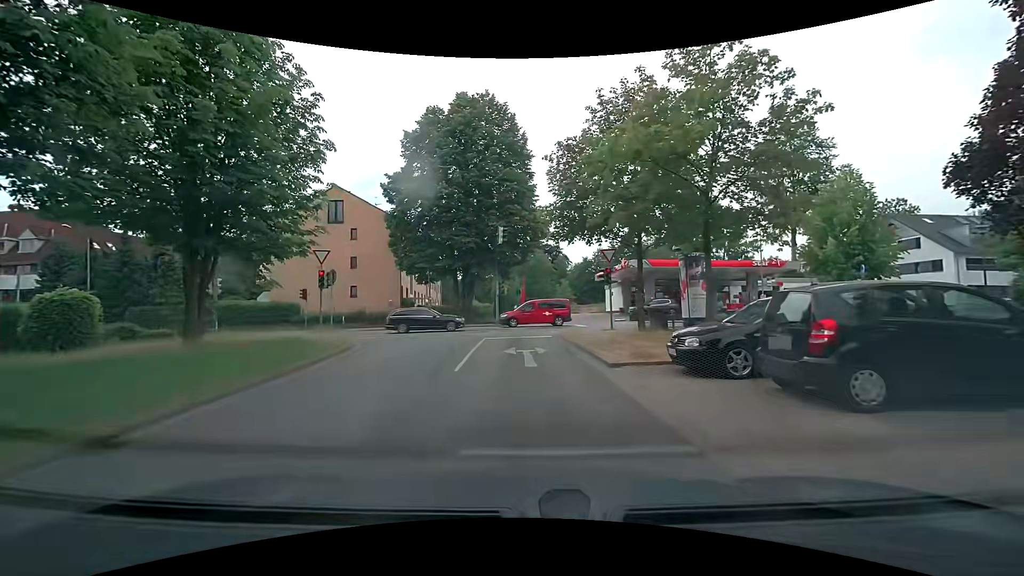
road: residential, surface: asphalt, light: Day
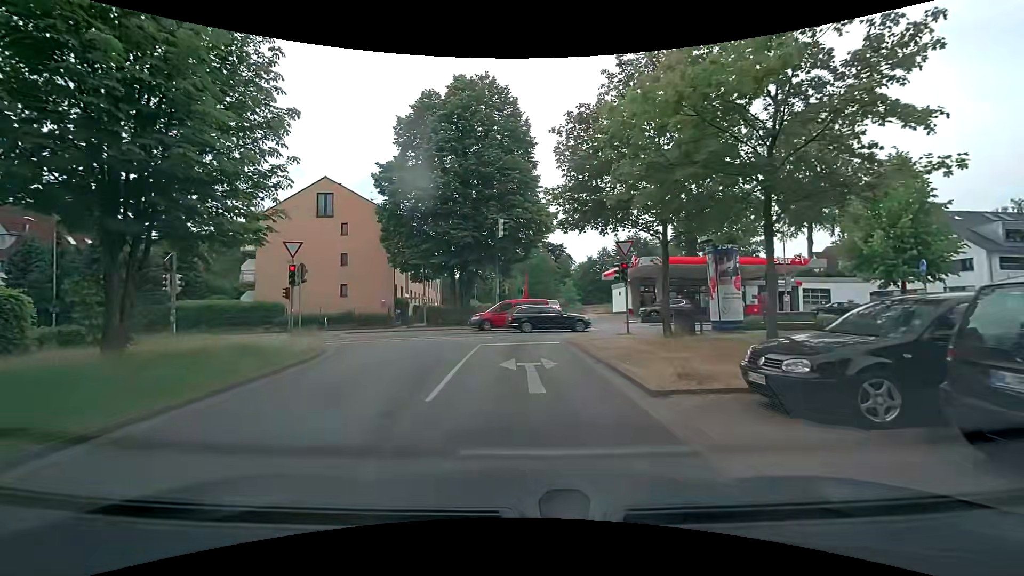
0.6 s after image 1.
(0.0, +3.3) m; +1°
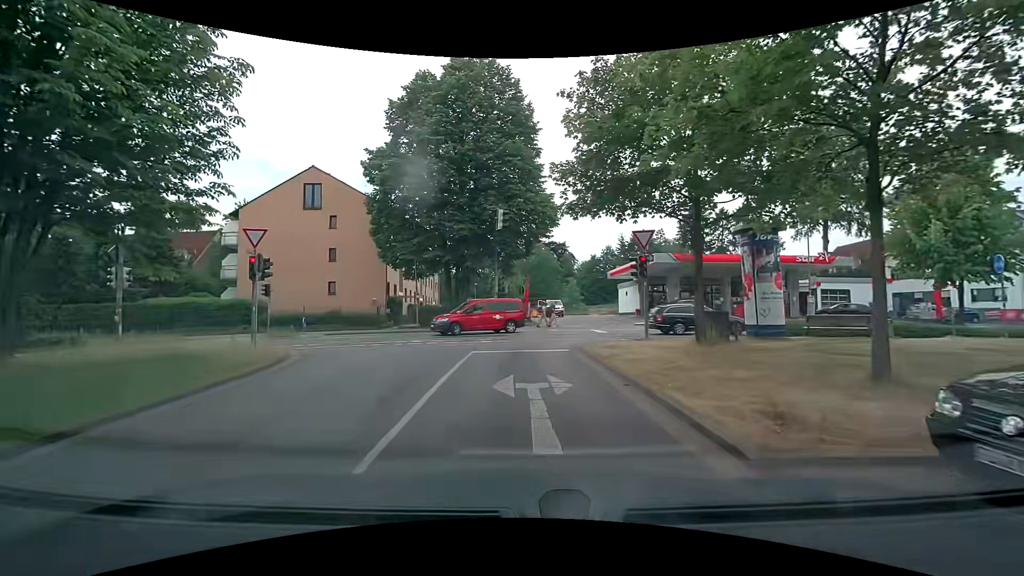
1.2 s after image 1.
(-0.1, +3.0) m; -1°
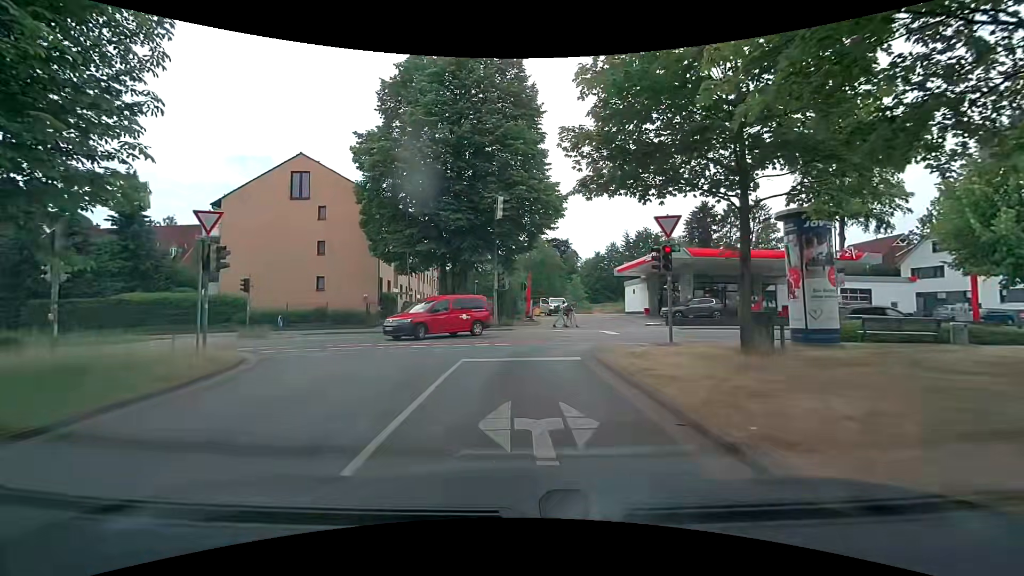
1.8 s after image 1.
(0.0, +2.8) m; 0°
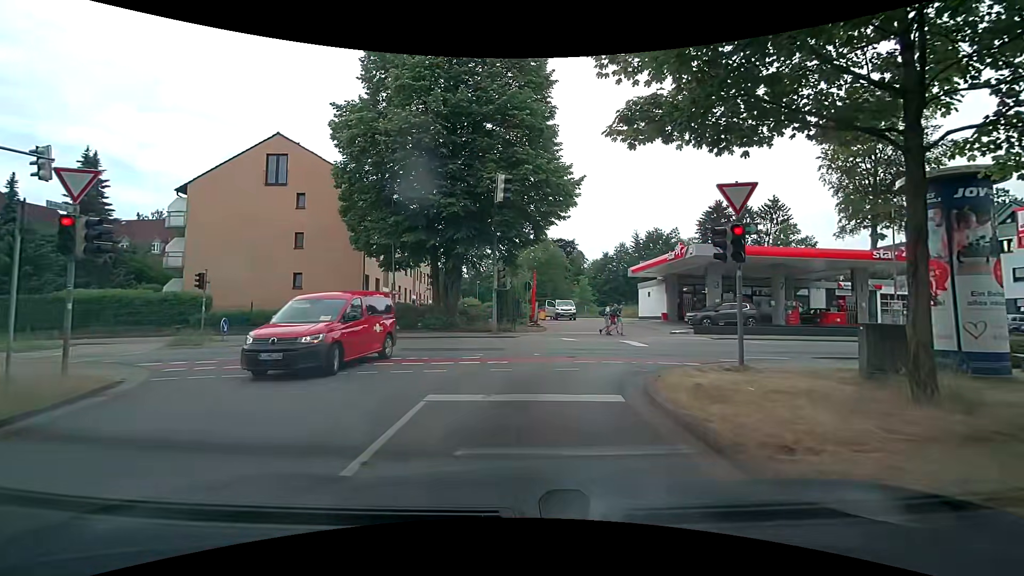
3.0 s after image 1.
(-0.1, +4.6) m; -1°
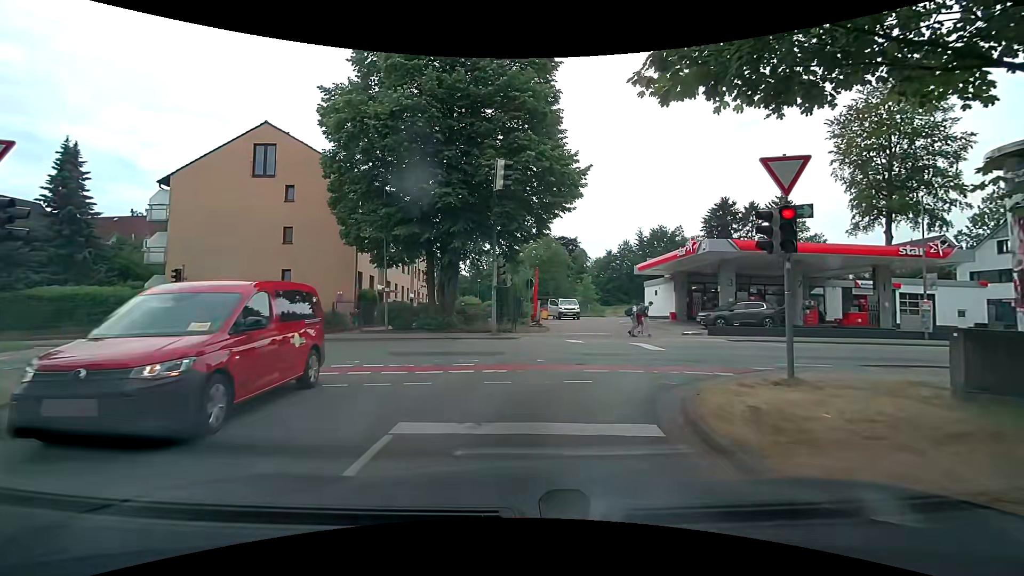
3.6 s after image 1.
(0.0, +1.9) m; -1°
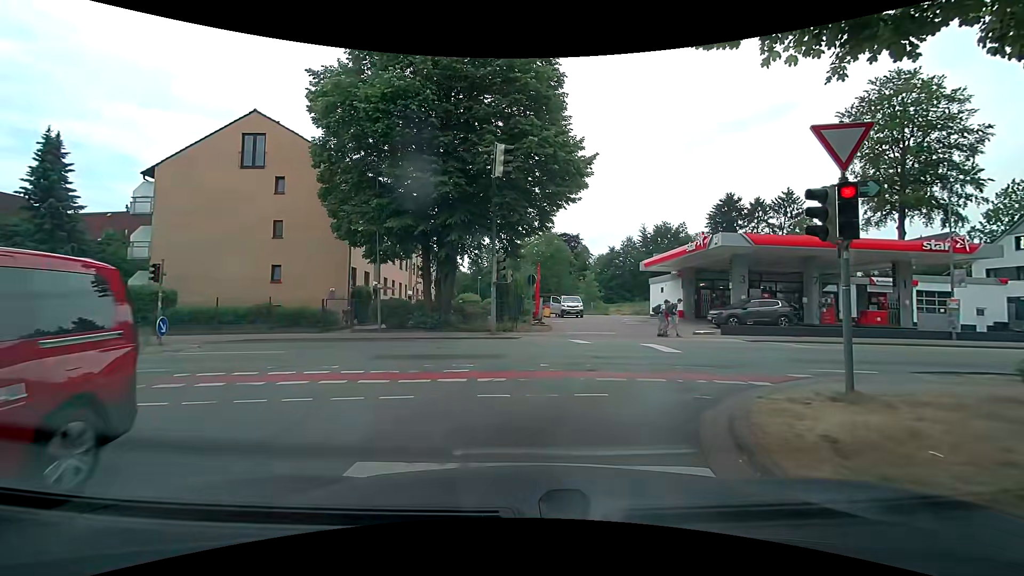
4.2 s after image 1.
(0.0, +1.5) m; +2°
